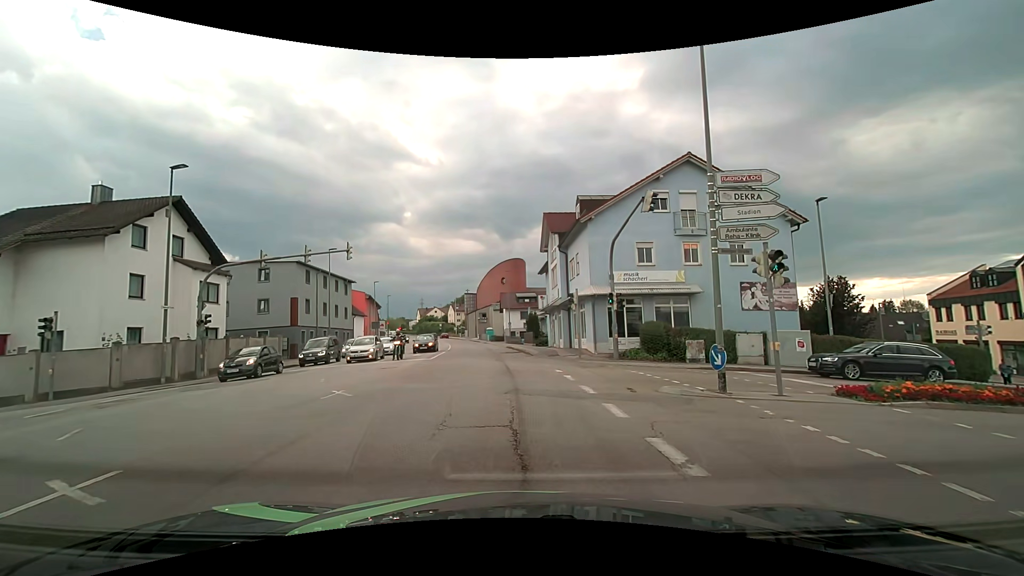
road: tertiary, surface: asphalt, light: Day
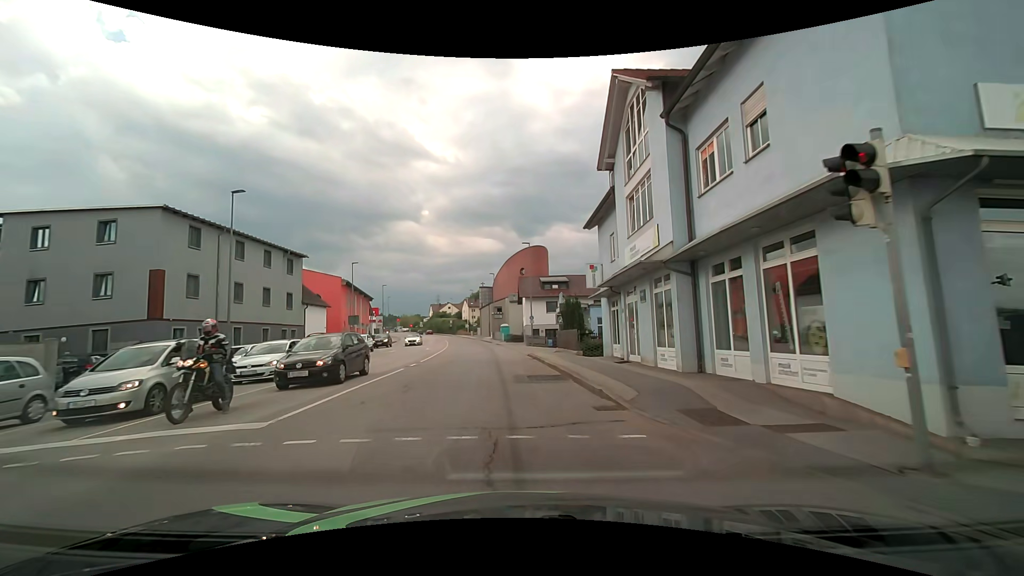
(-0.7, +20.7) m; -3°
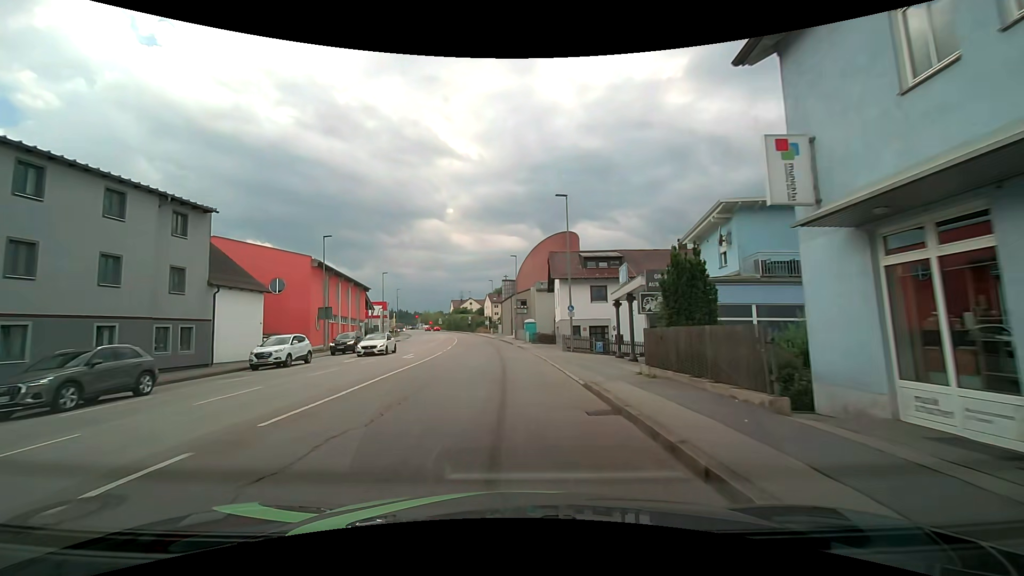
(-0.3, +16.8) m; -3°
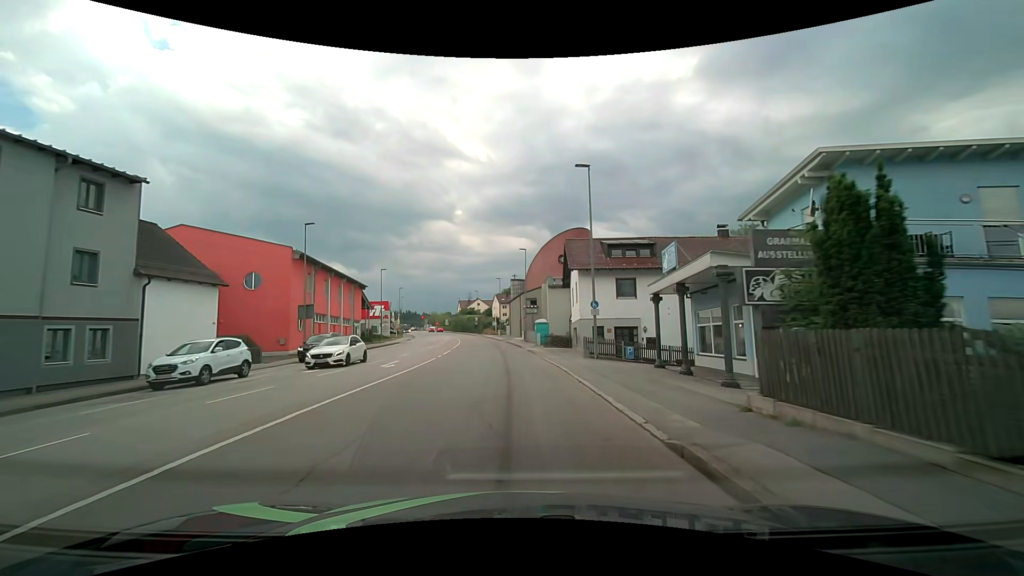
(-0.1, +6.1) m; -1°
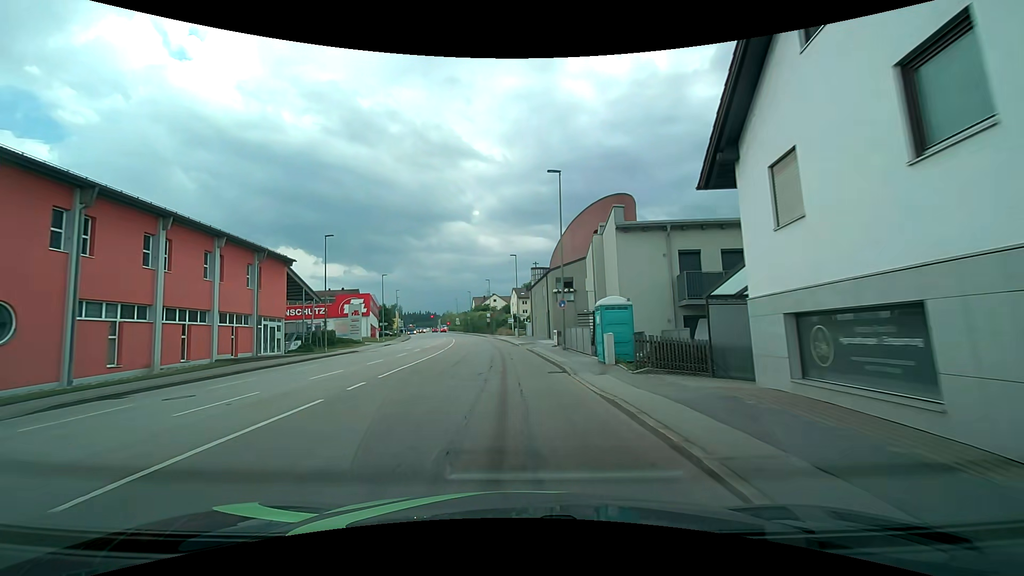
(-0.5, +27.0) m; -2°
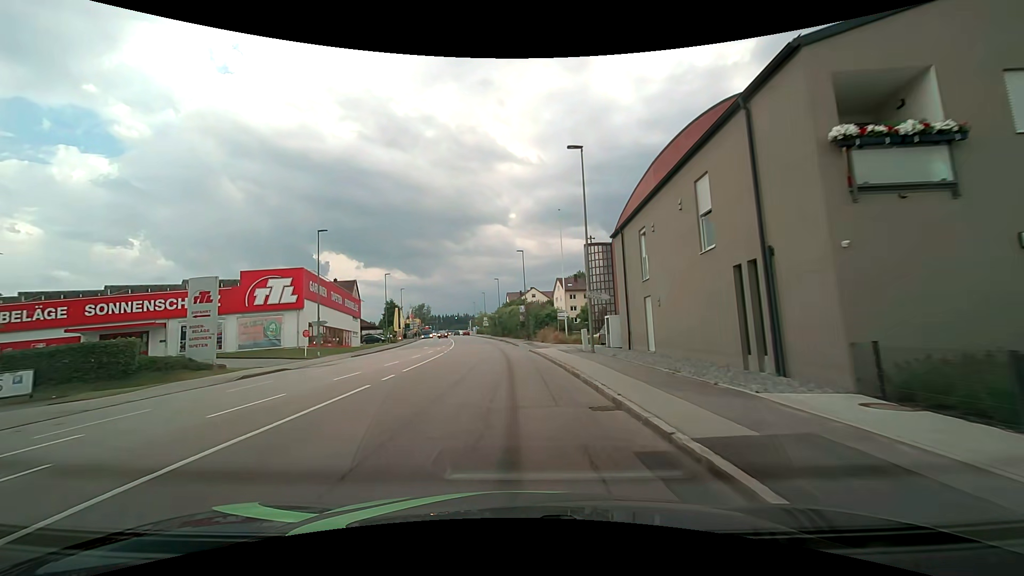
(-1.6, +37.4) m; -4°
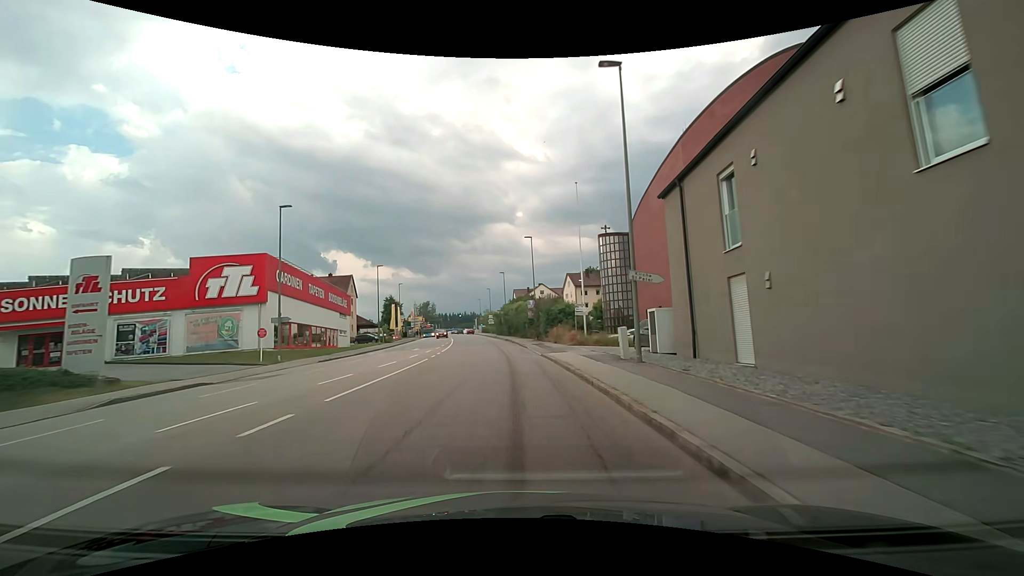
(-0.1, +7.8) m; -1°
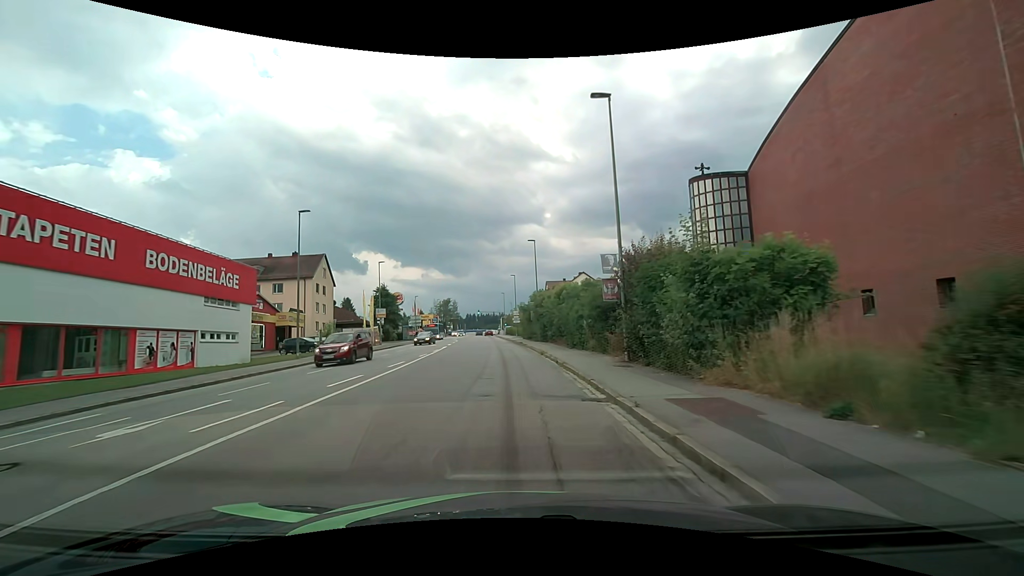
(-0.9, +30.8) m; -3°
(0, +10) (0, +20) (-1, +30) (-1, +40) (-2, +50) (-3, +60) (-3, +70) (-4, +80) (-5, +90) (-6, +100) m
